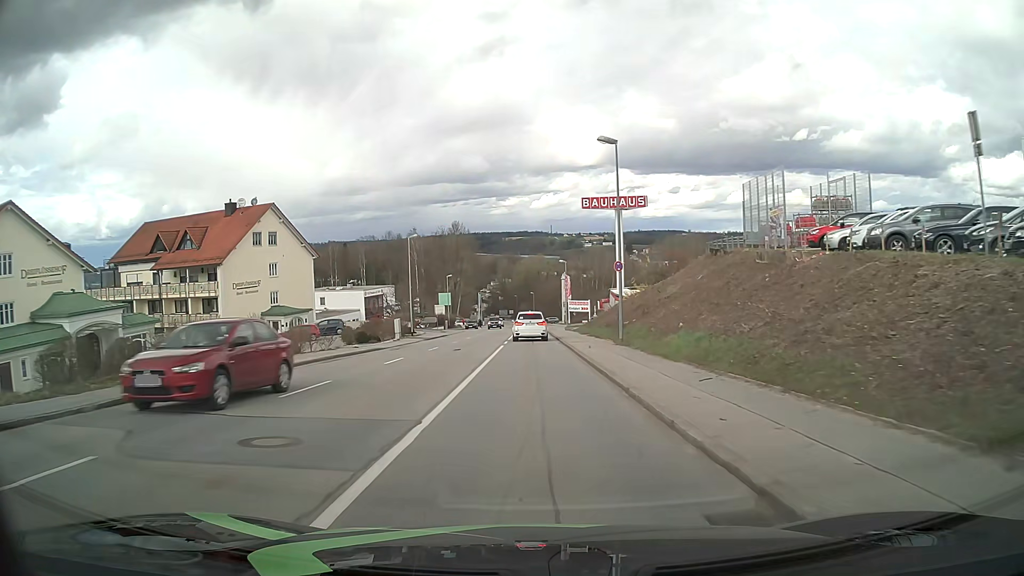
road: tertiary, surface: asphalt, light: Day
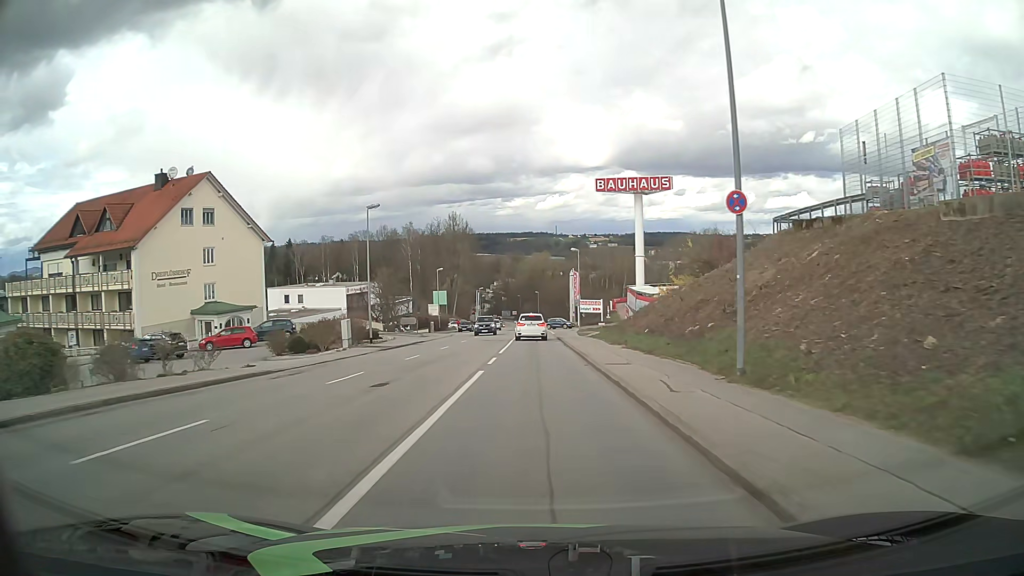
(-0.1, +15.2) m; 0°
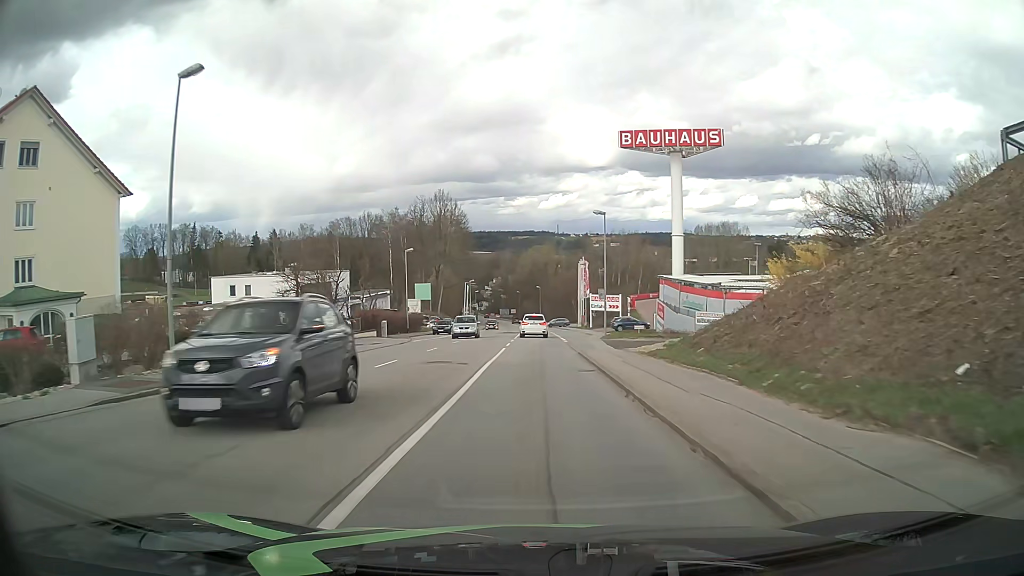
(-0.1, +22.8) m; 0°
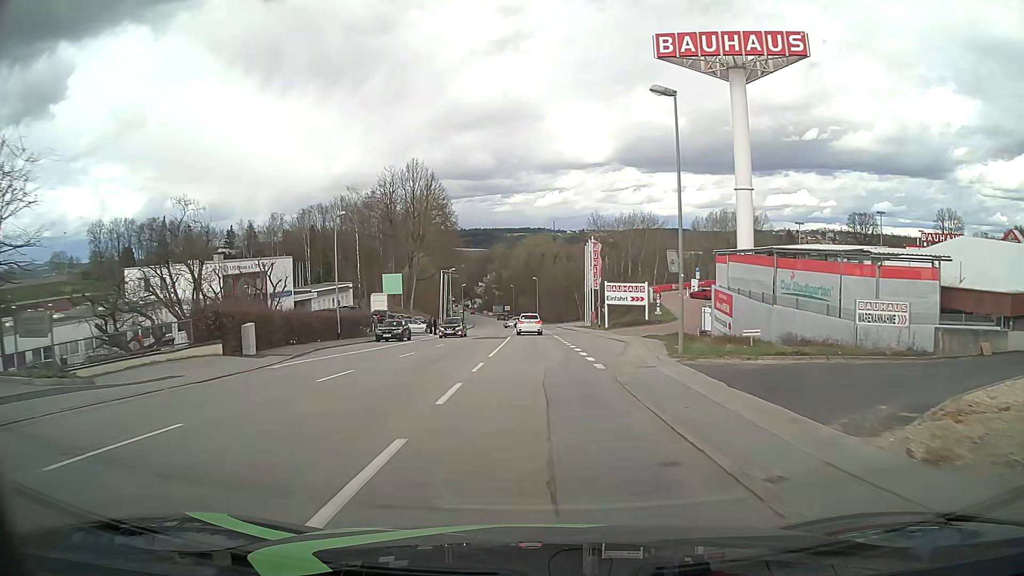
(+0.1, +22.8) m; 0°
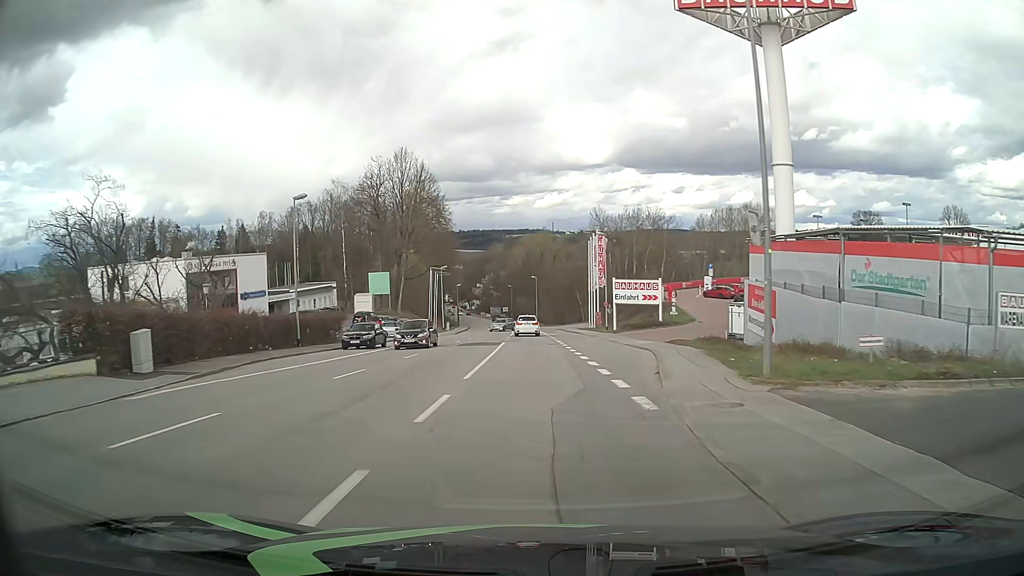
(0.0, +7.6) m; 0°
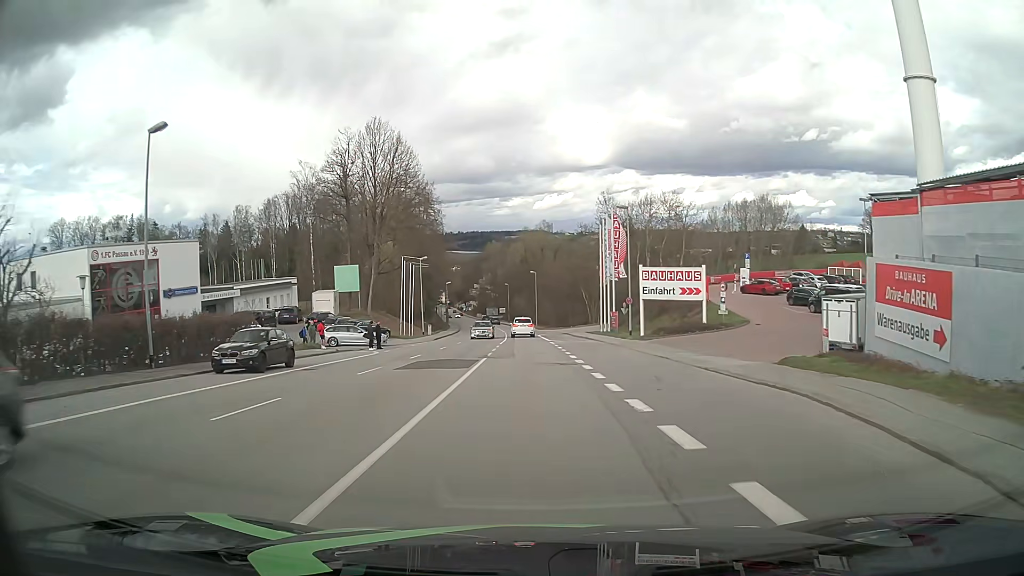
(0.0, +15.2) m; 0°
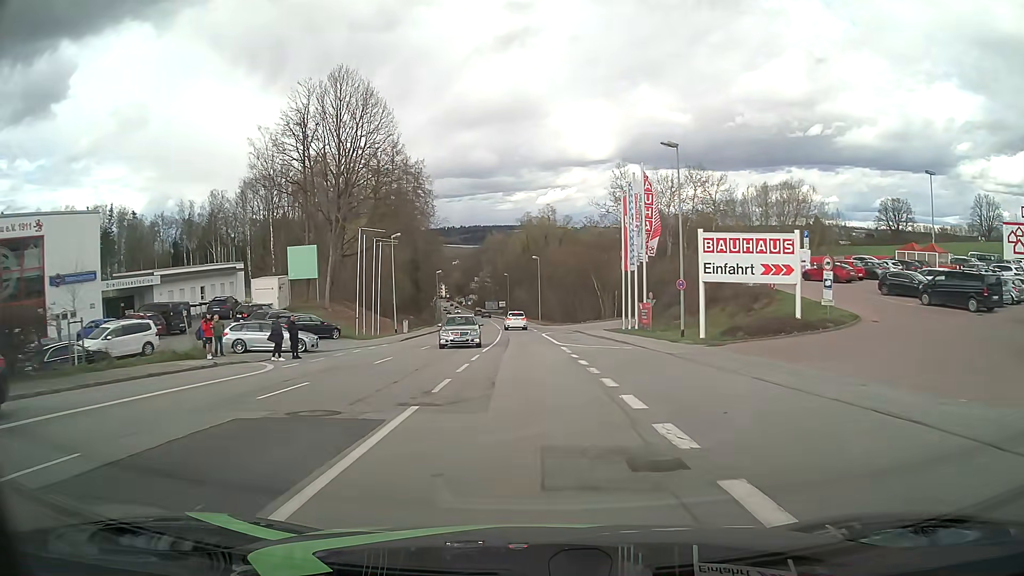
(0.0, +15.2) m; 0°
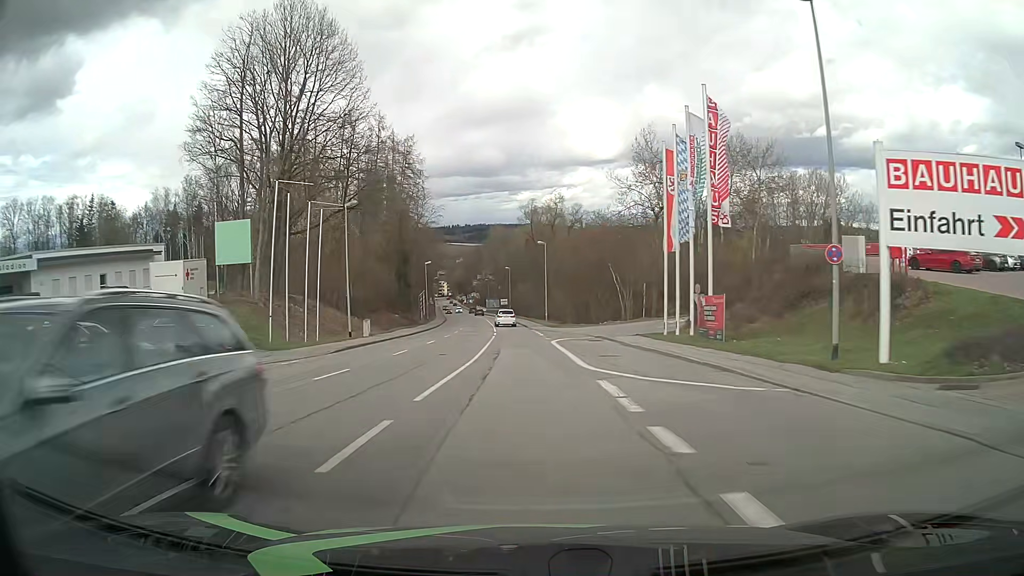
(0.0, +15.3) m; 0°
(0, +10) (0, +20) (0, +30) (-1, +40) (-1, +50) (-2, +60) (-3, +70) (-3, +80) (-4, +90) (-6, +100) m
